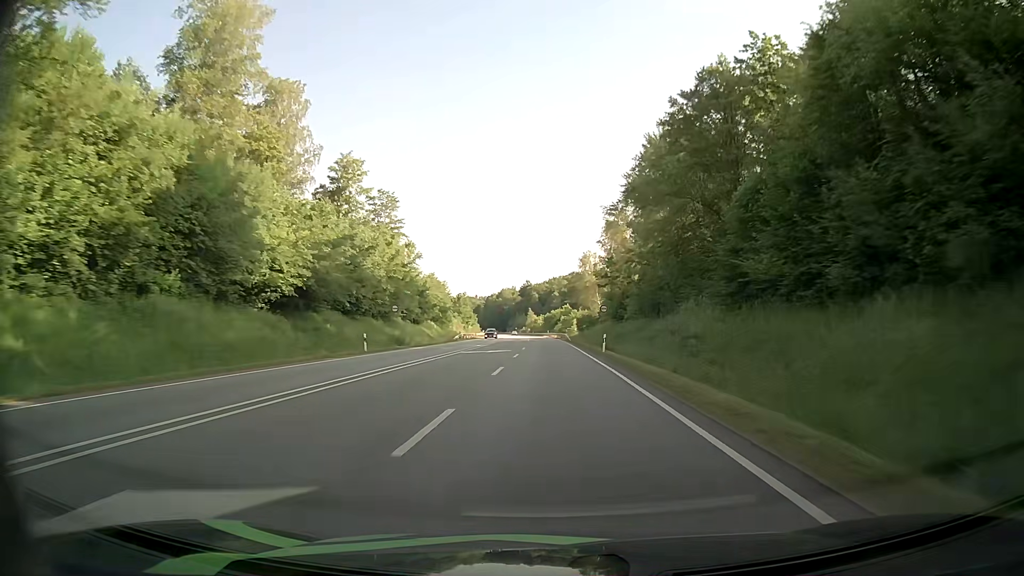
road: primary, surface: asphalt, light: Day
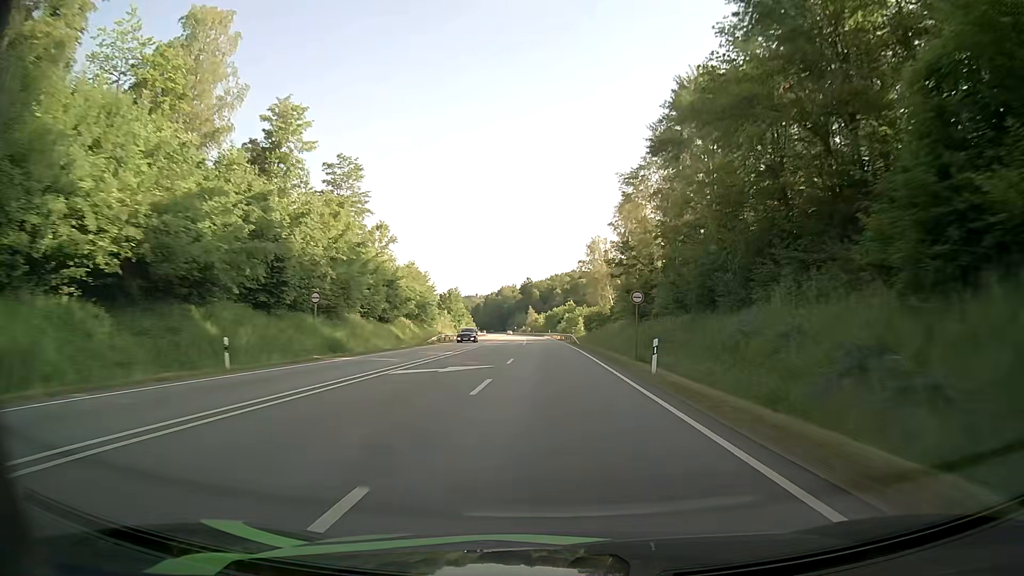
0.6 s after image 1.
(0.0, +17.5) m; 0°
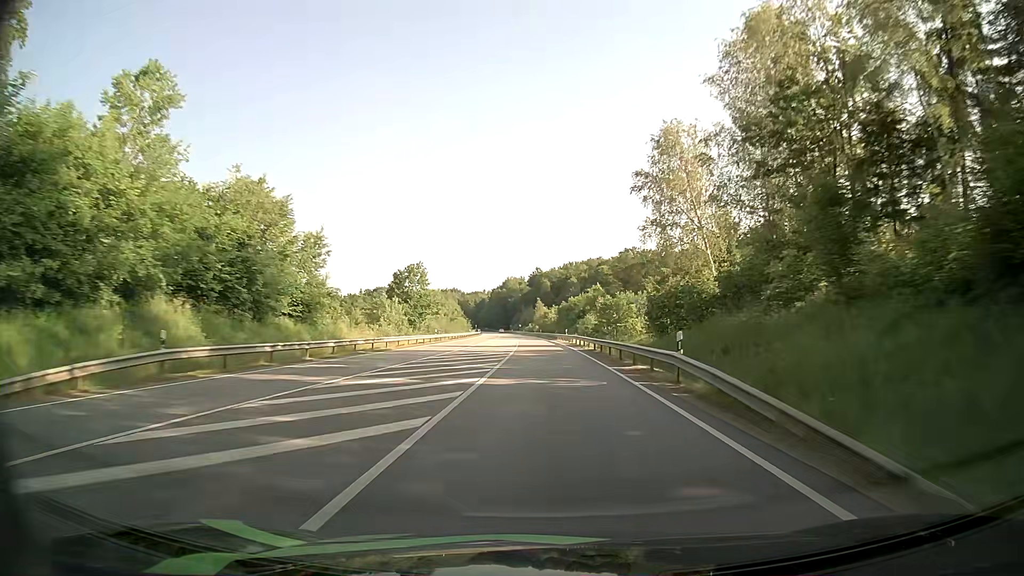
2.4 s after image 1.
(-0.4, +52.6) m; -1°
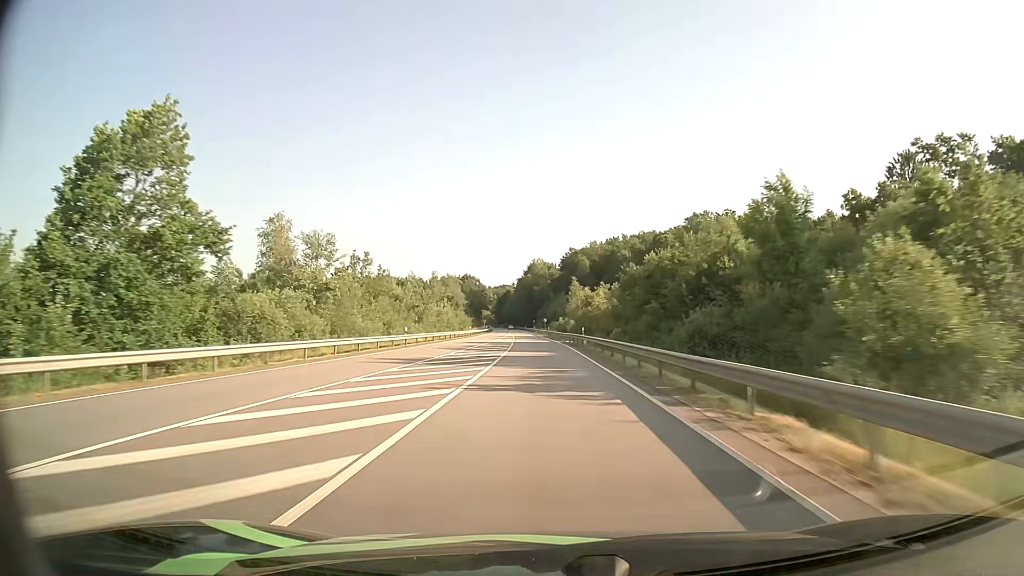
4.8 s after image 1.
(-1.6, +70.4) m; -3°
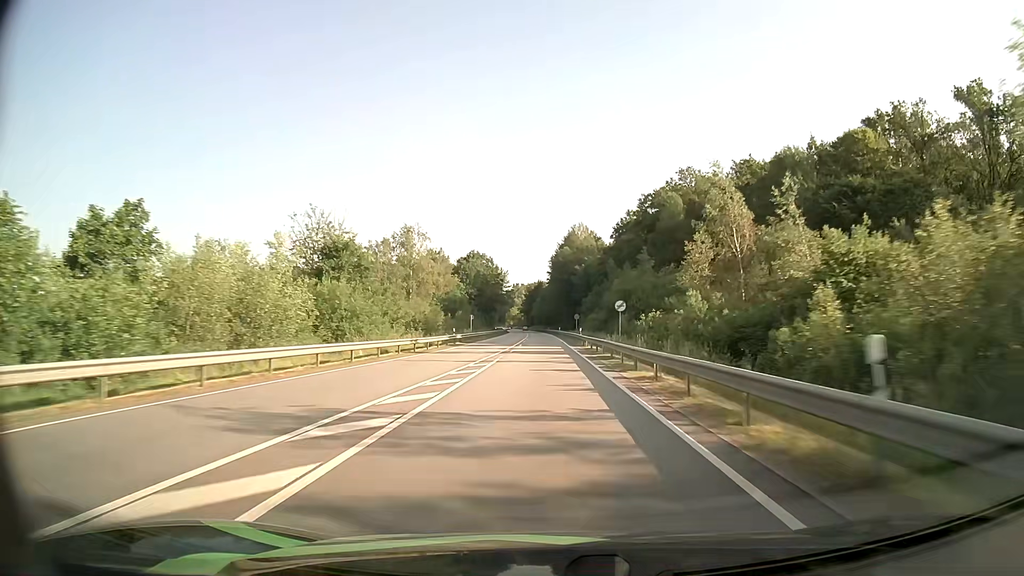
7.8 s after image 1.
(-2.6, +89.0) m; -3°
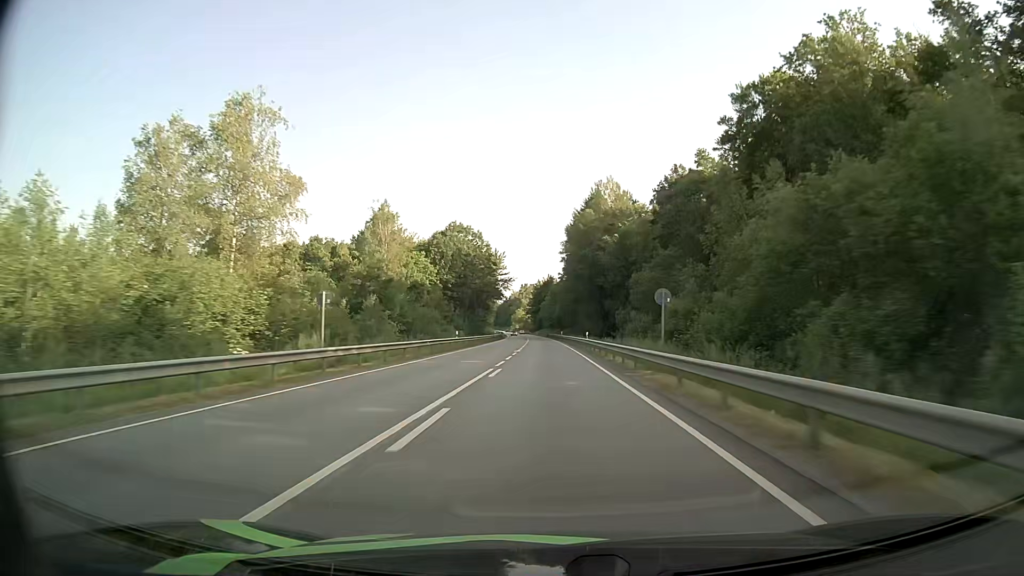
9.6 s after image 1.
(-0.4, +54.3) m; -1°
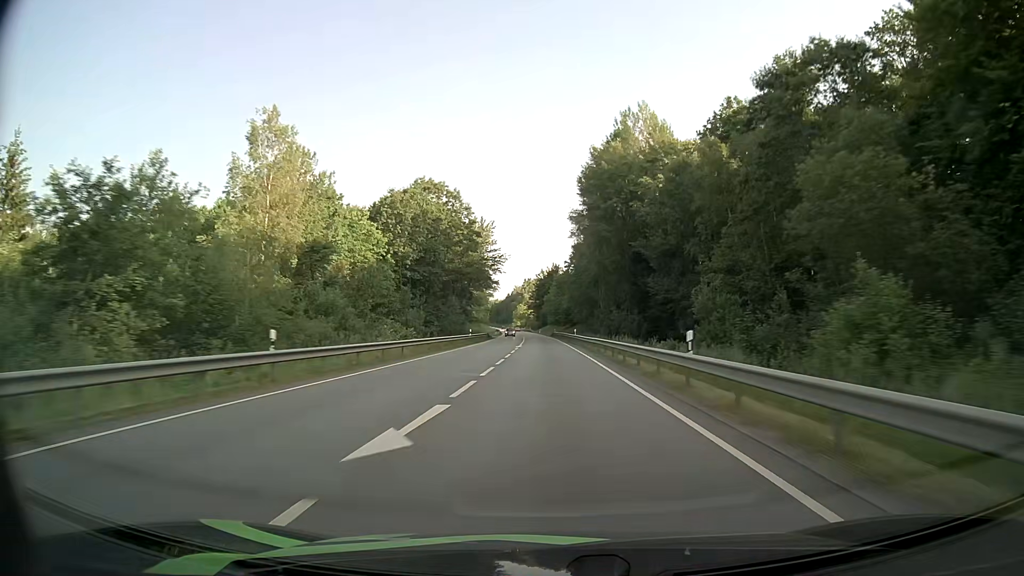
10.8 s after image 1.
(-0.1, +36.5) m; 0°
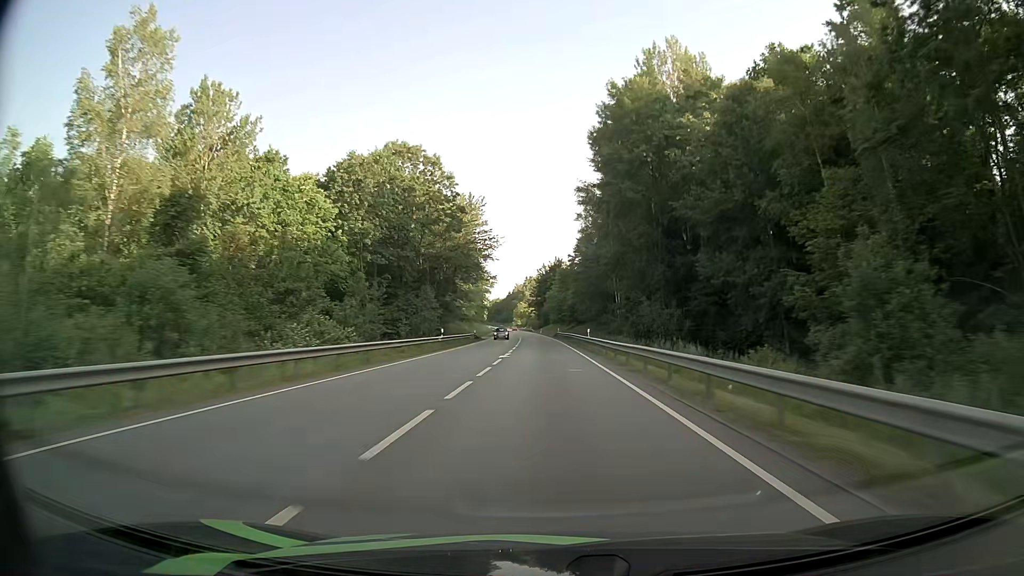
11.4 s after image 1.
(0.0, +18.3) m; 0°
(0, +10) (0, +20) (0, +30) (0, +40) (0, +50) (-1, +60) (-1, +70) (-1, +80) (-1, +90) (-2, +100) m
